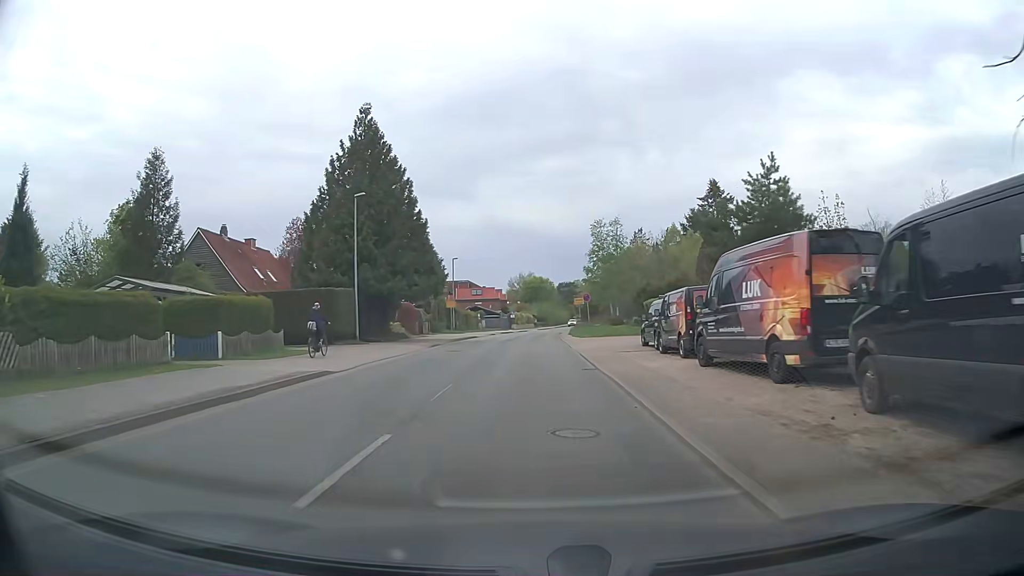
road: tertiary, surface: asphalt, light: Day
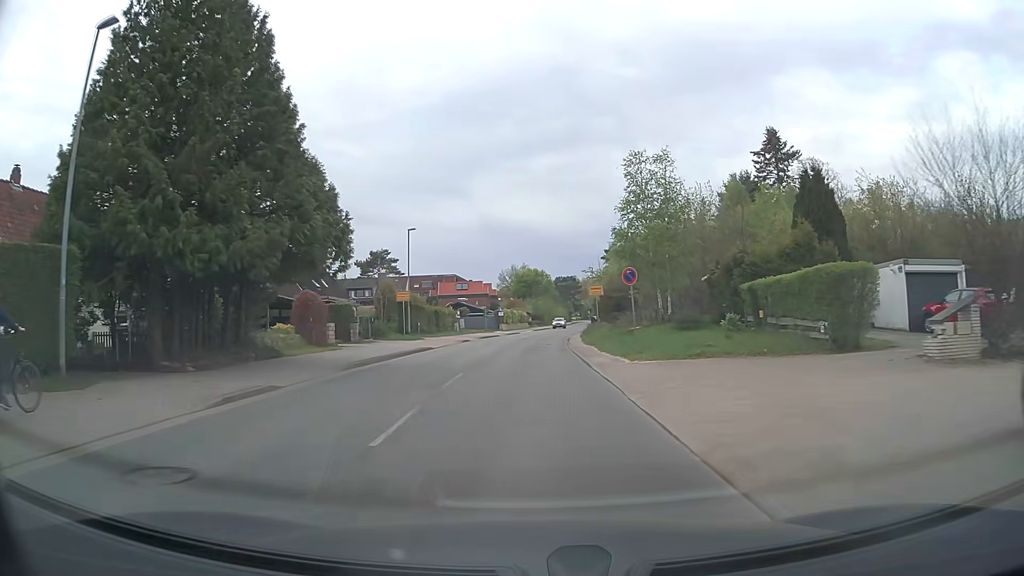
(+0.2, +22.5) m; +1°
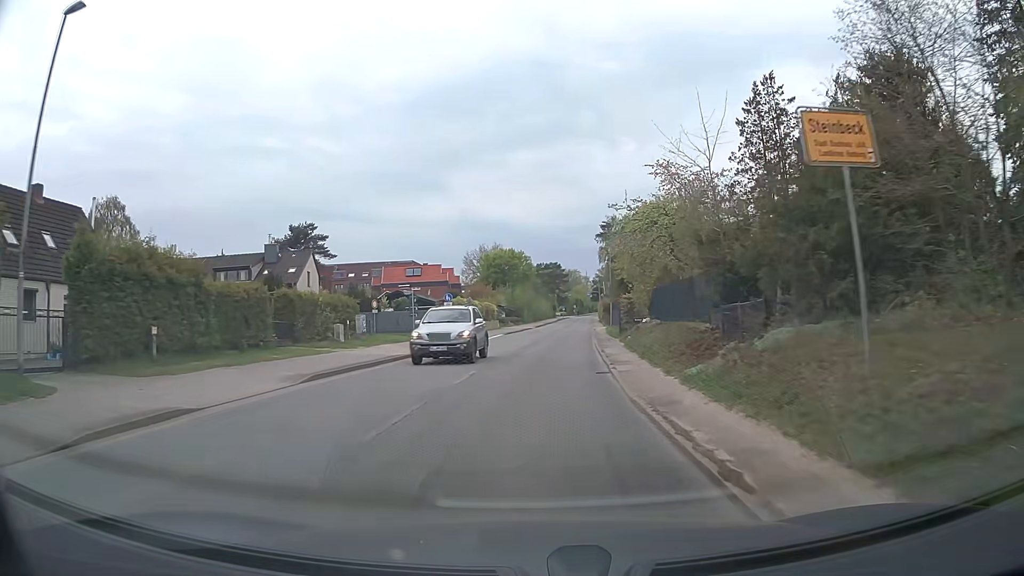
(+0.5, +36.8) m; +2°
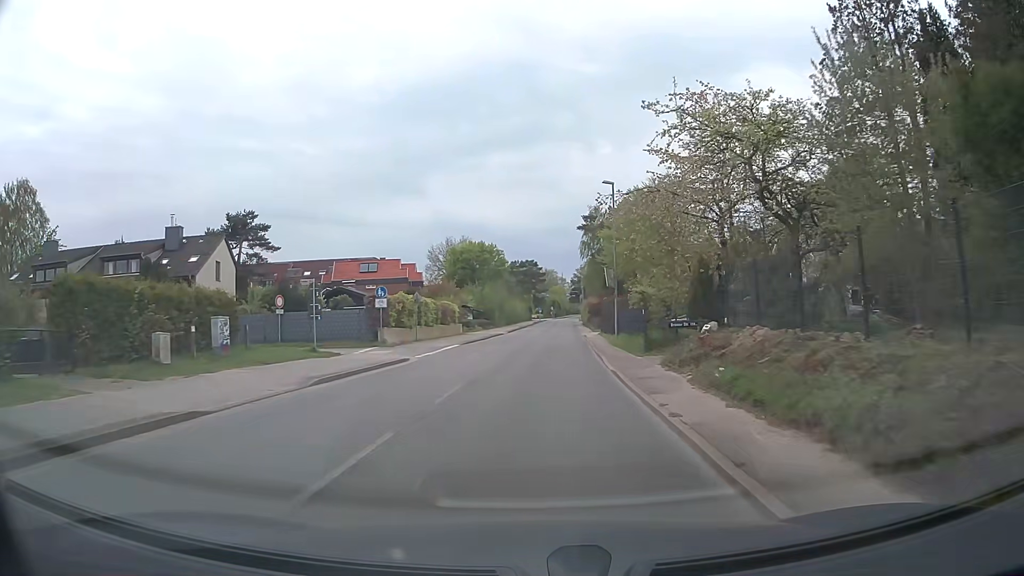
(+0.3, +14.9) m; +2°
